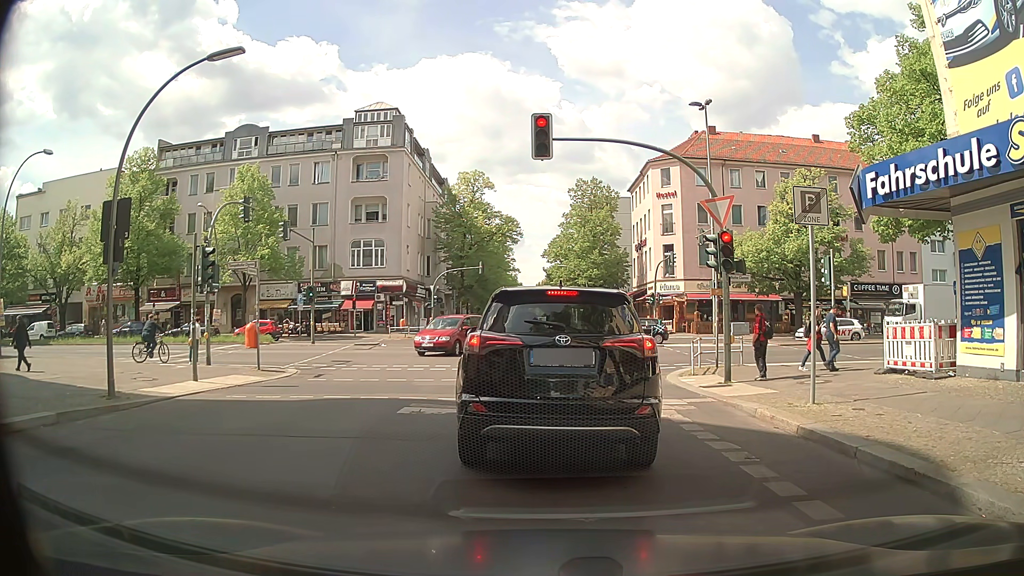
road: residential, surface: asphalt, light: Day
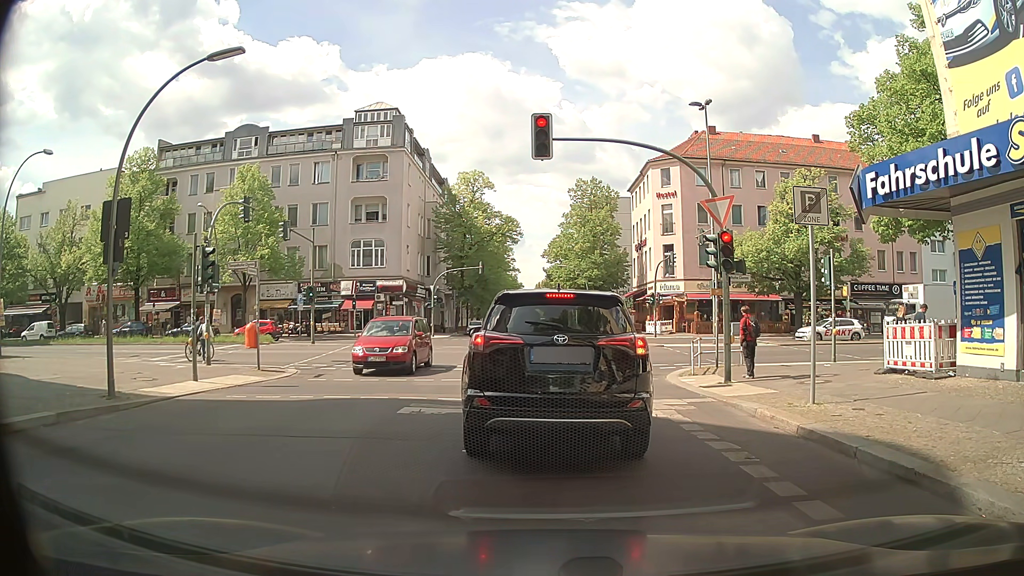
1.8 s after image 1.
(0.0, 0.0) m; 0°
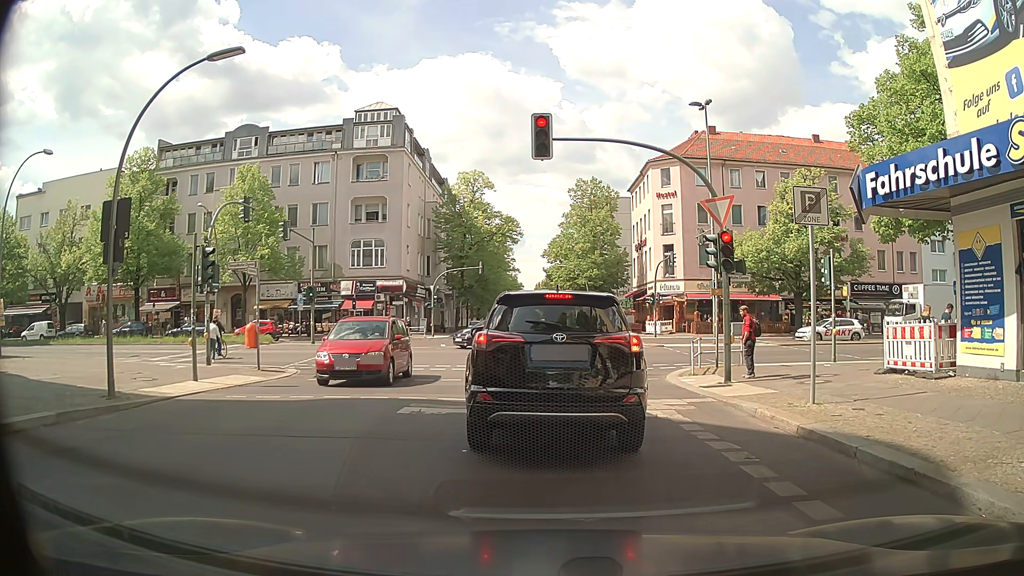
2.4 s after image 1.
(0.0, 0.0) m; 0°
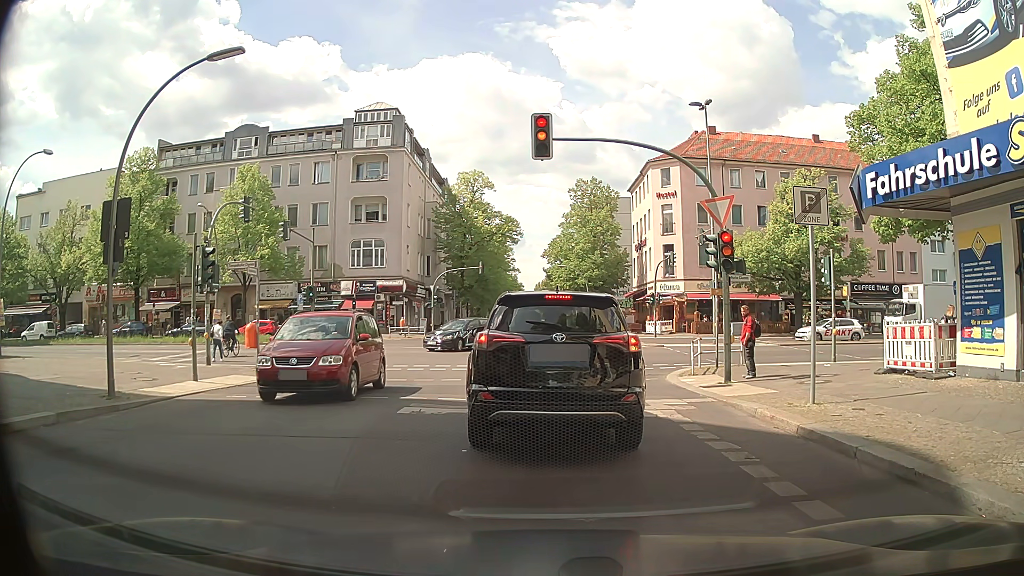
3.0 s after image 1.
(0.0, 0.0) m; 0°
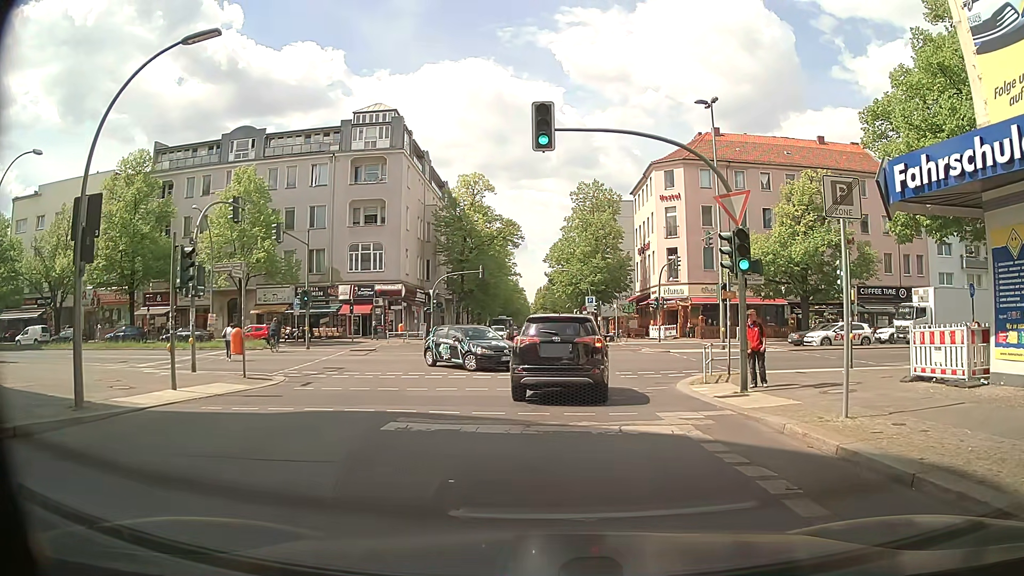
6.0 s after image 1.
(0.0, +1.3) m; -3°
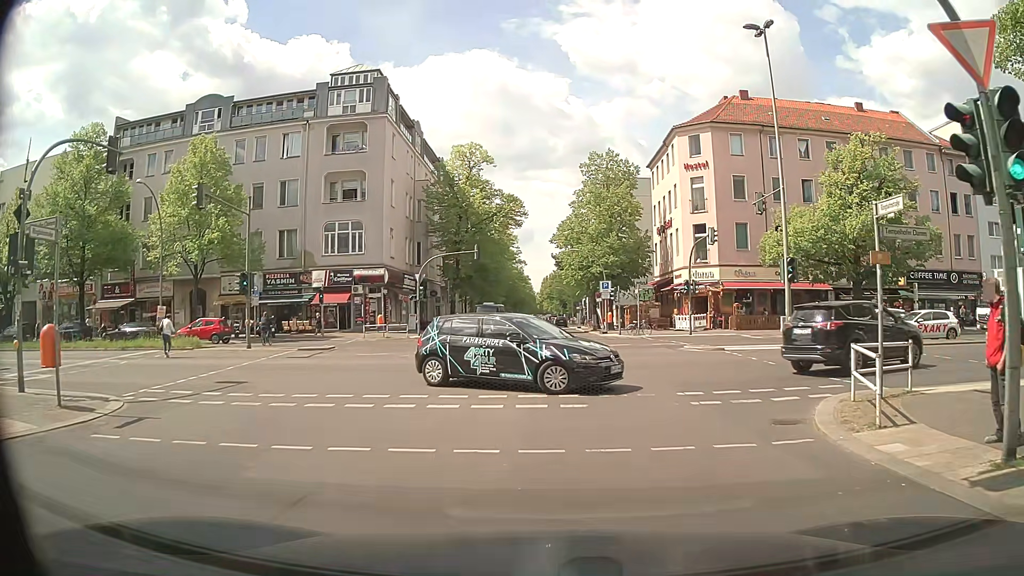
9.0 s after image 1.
(-0.4, +8.9) m; -2°
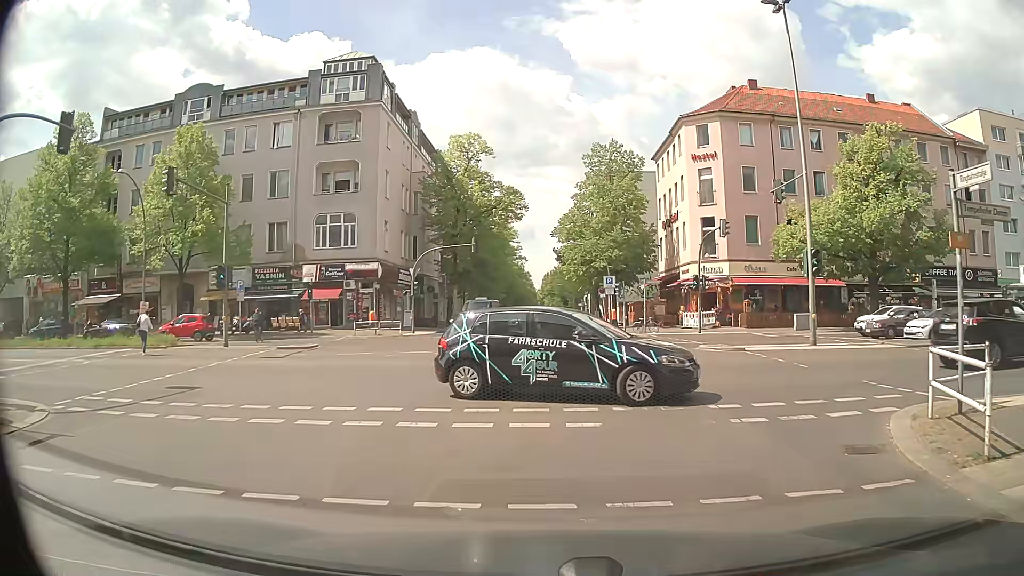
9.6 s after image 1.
(0.0, +2.3) m; 0°
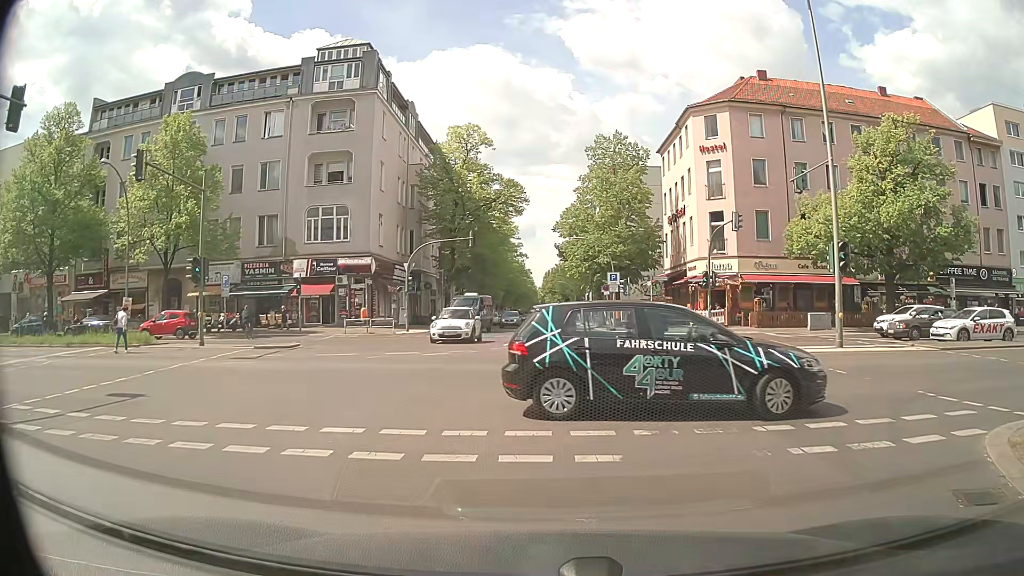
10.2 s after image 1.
(0.0, +2.1) m; -2°
